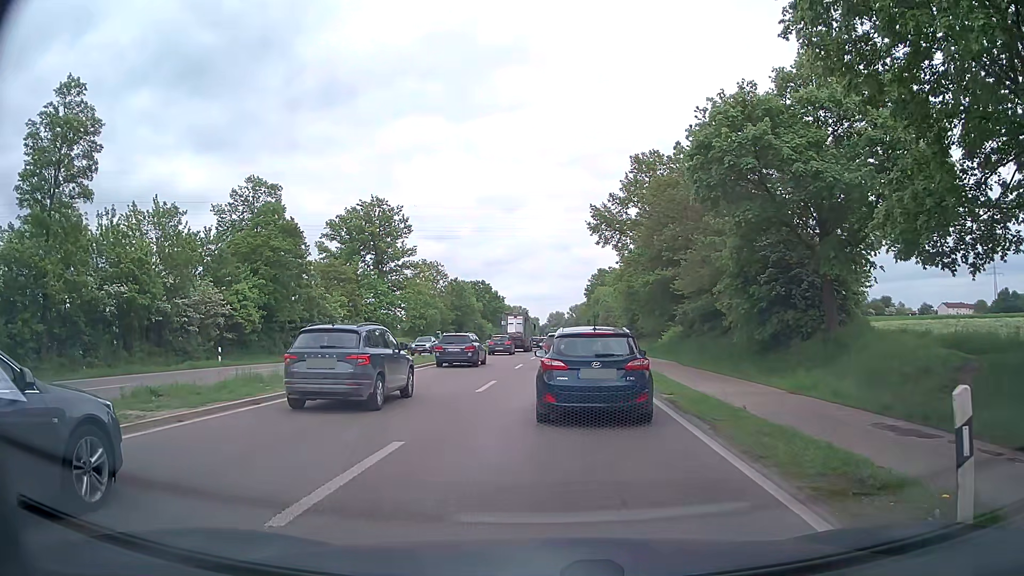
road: primary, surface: asphalt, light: Day
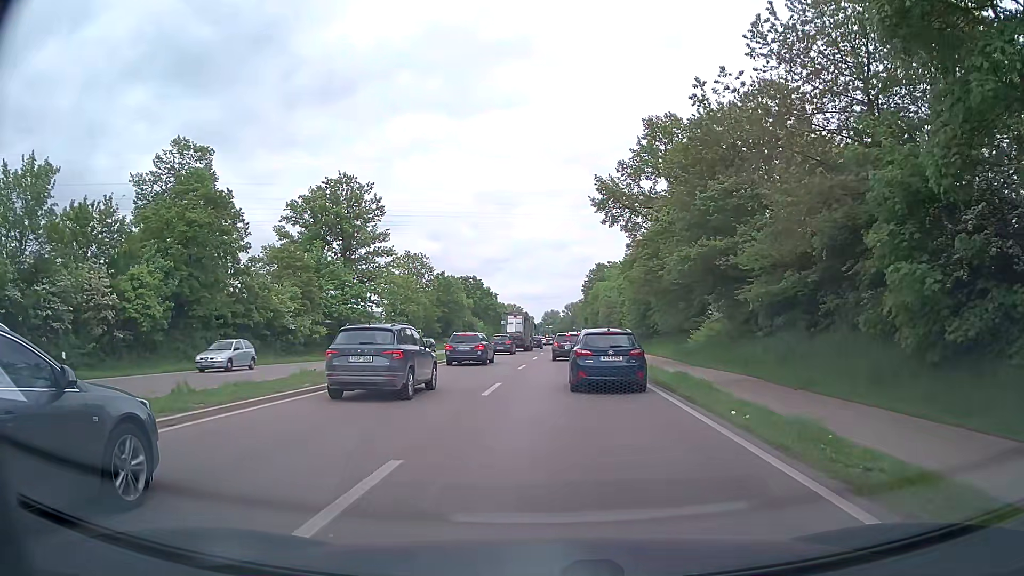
(+0.3, +13.6) m; +2°
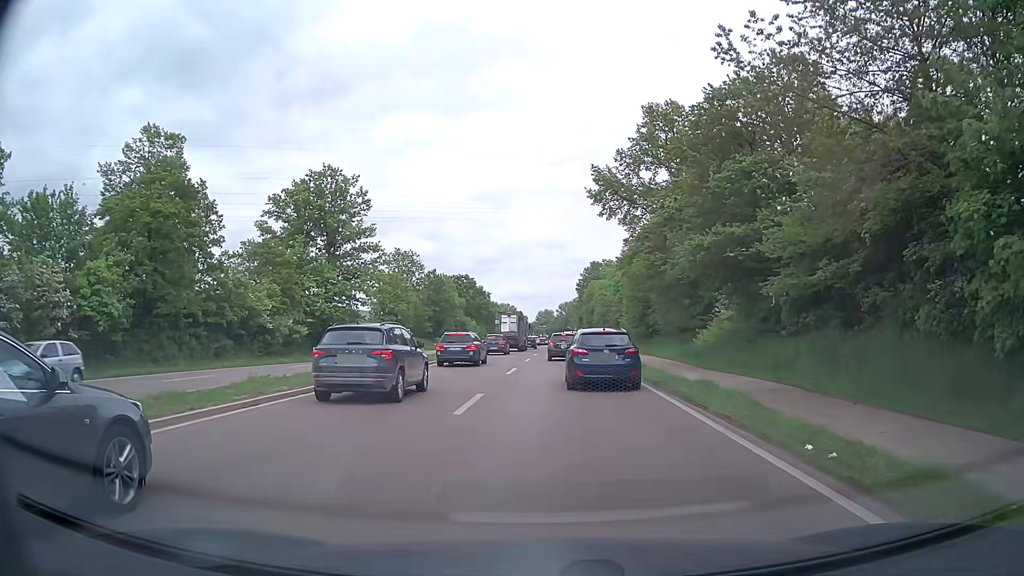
(0.0, +3.7) m; -1°
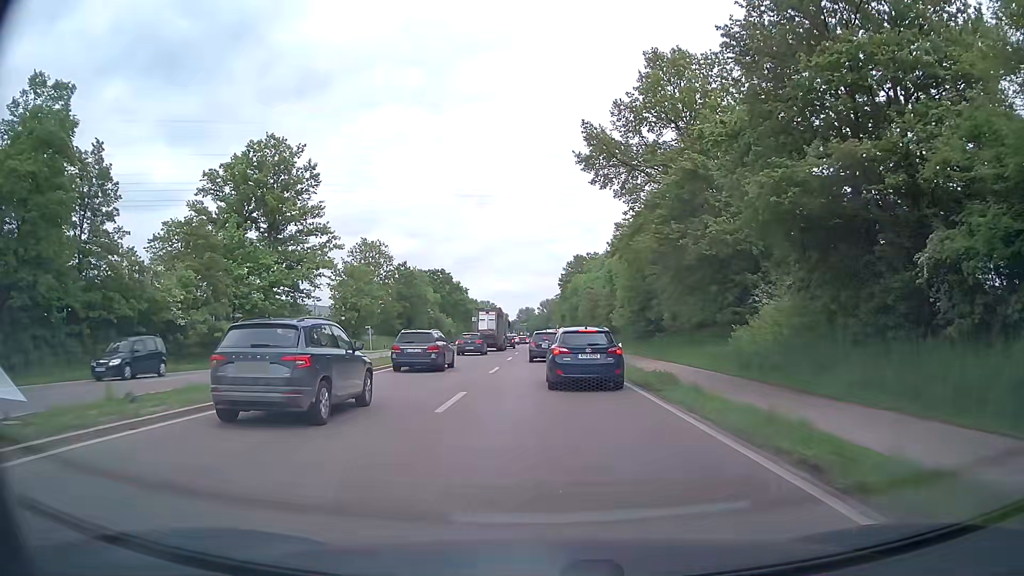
(+0.2, +11.9) m; +2°
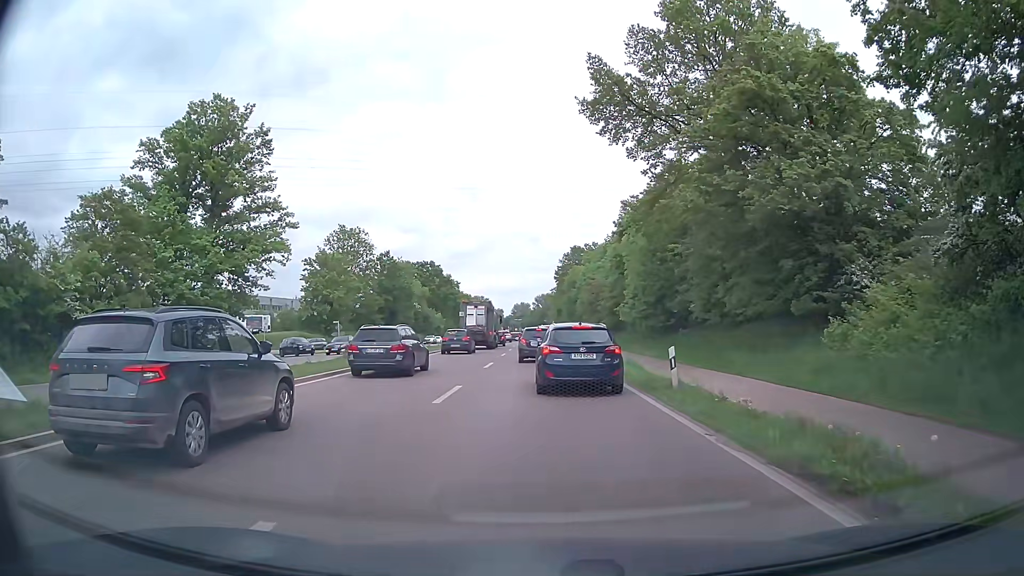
(0.0, +10.8) m; 0°
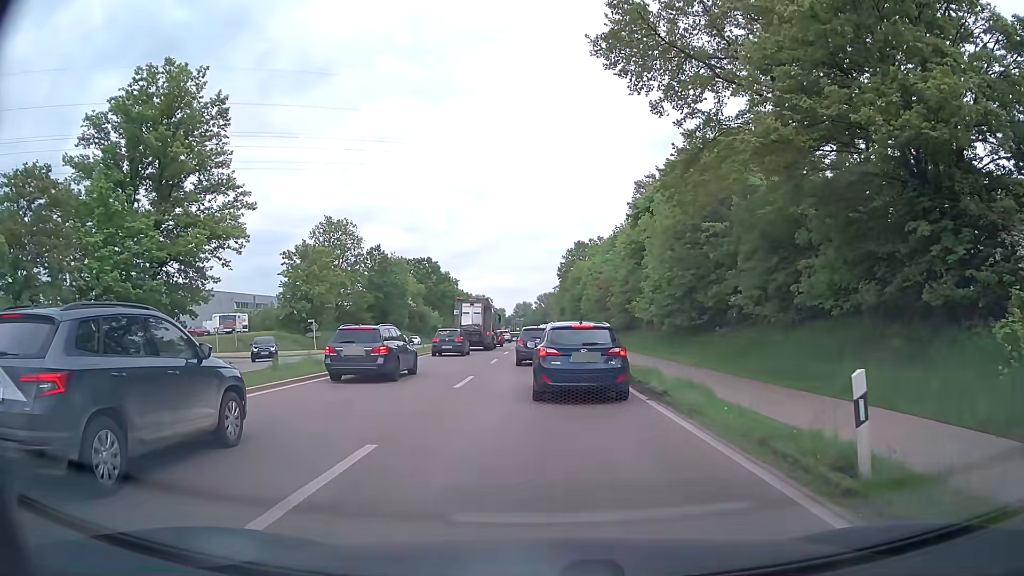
(+0.1, +8.4) m; +1°
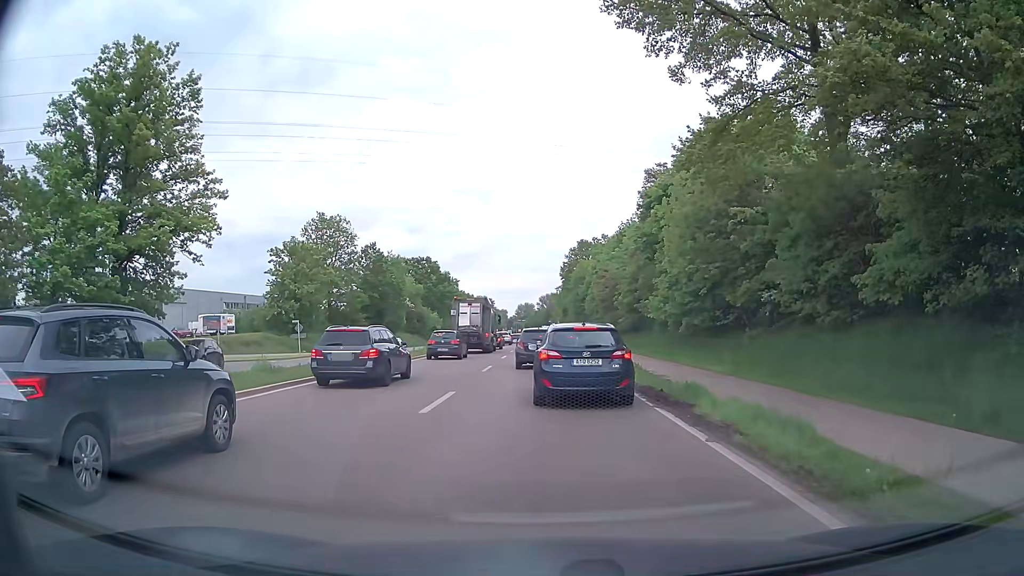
(-0.1, +4.7) m; 0°
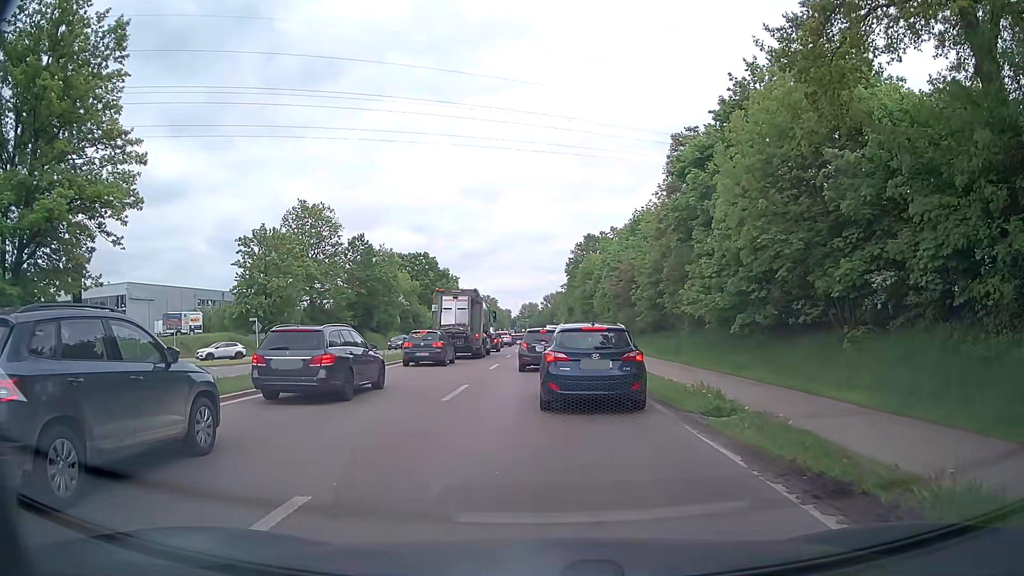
(-0.2, +9.7) m; -2°
